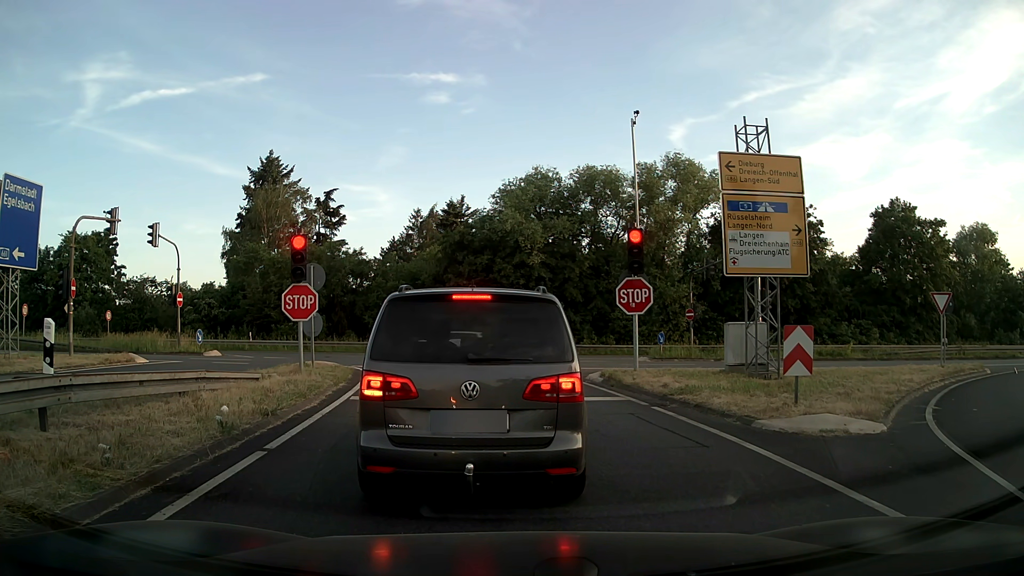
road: motorway_link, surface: asphalt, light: Day
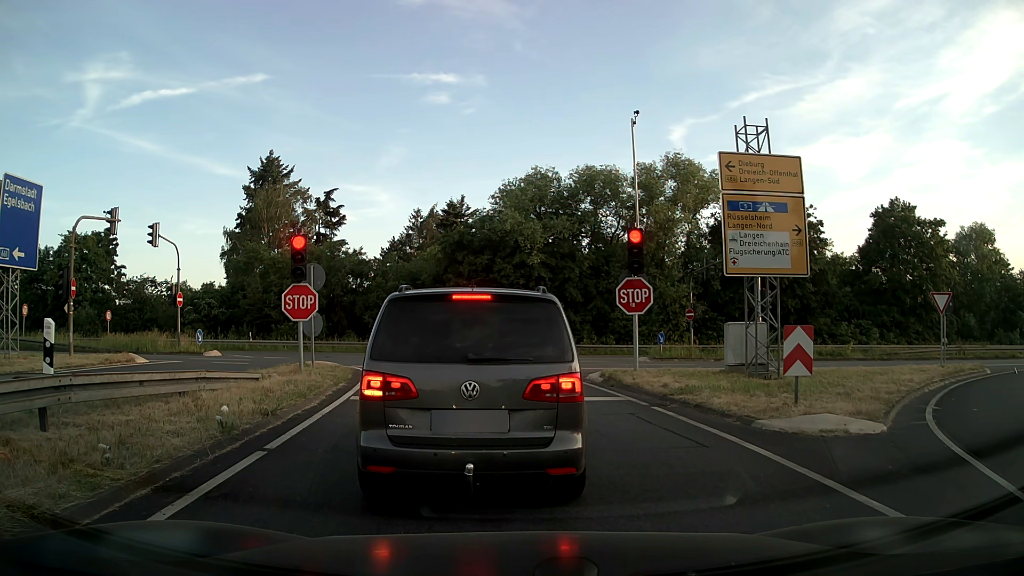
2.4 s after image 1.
(0.0, 0.0) m; 0°
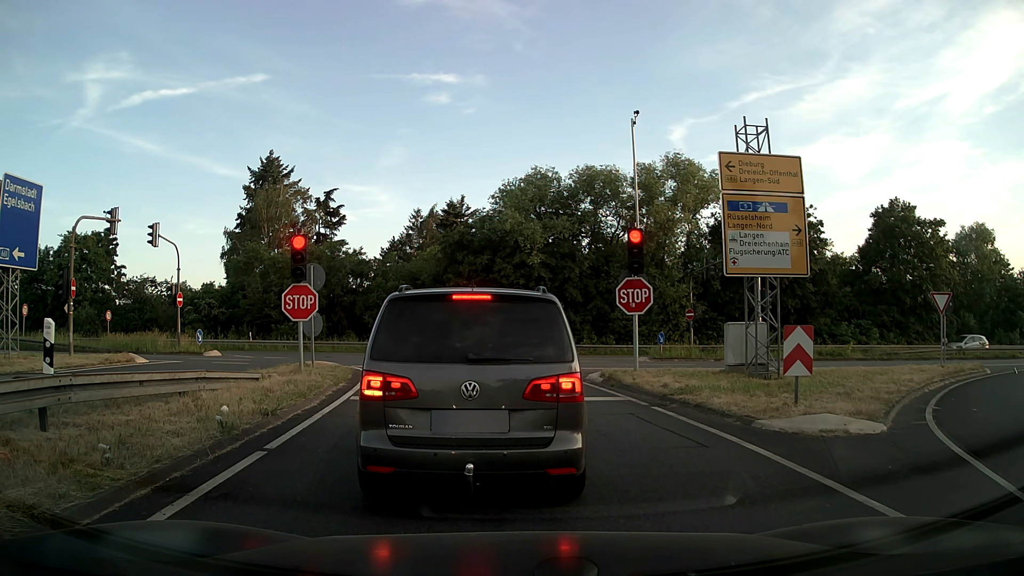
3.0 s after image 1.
(0.0, 0.0) m; 0°
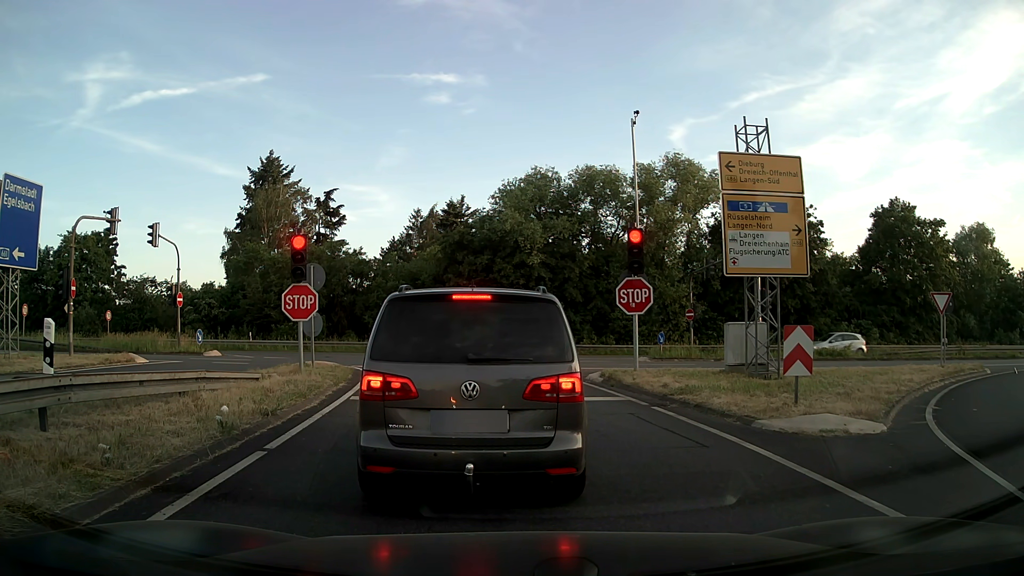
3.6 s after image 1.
(0.0, 0.0) m; 0°
